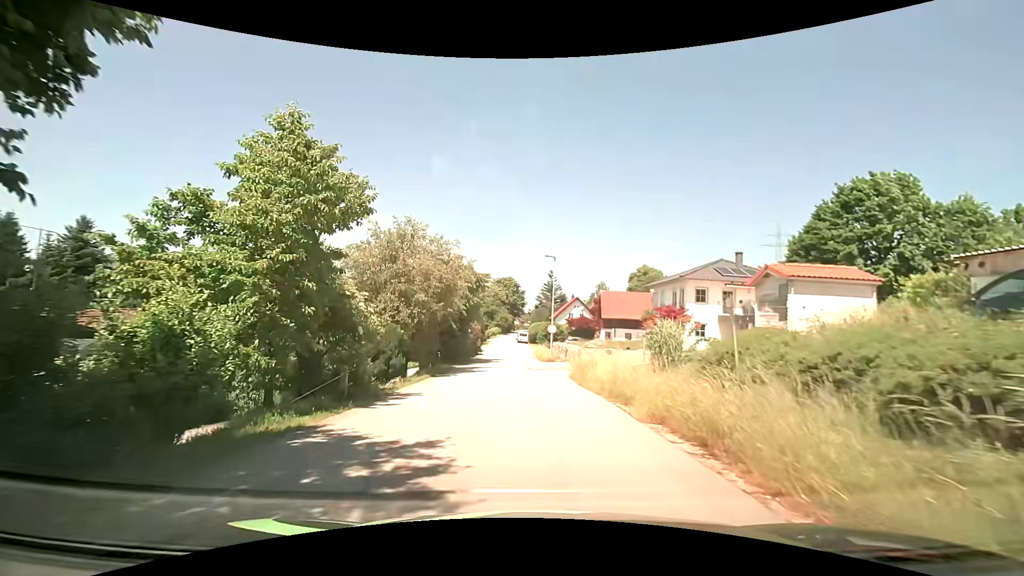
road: residential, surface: asphalt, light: Day
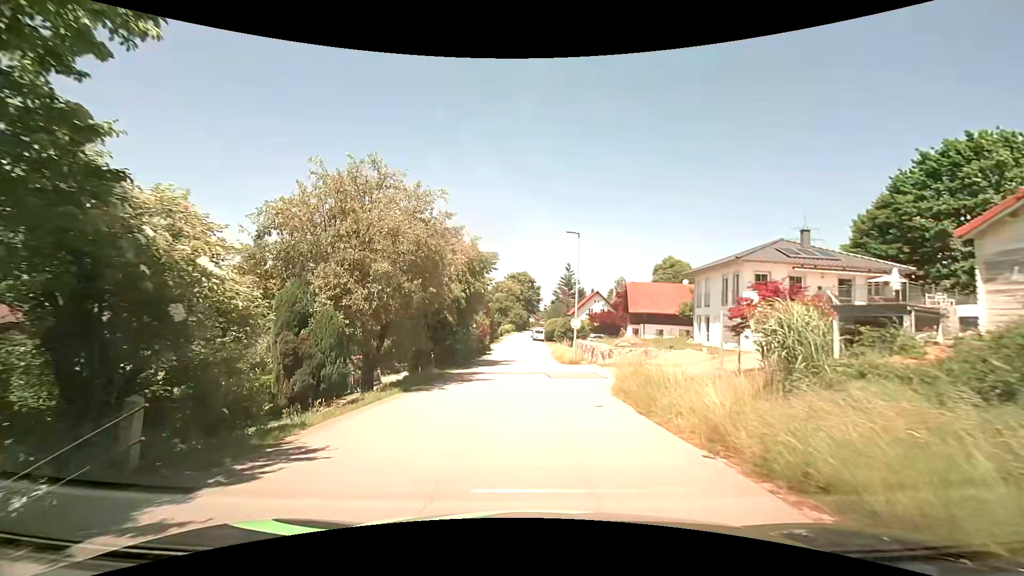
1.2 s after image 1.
(-0.2, +7.6) m; -2°
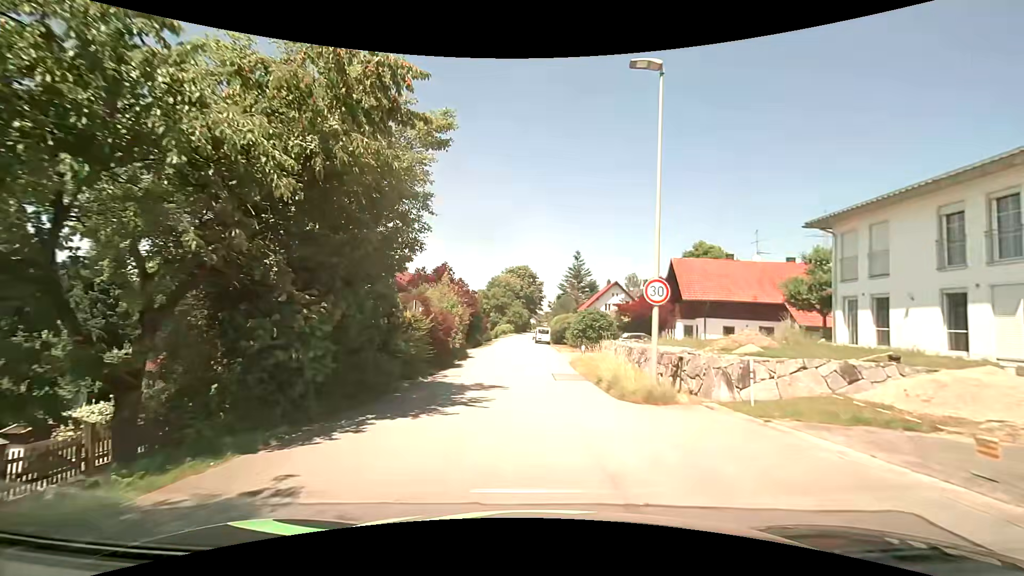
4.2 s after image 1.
(-0.1, +19.1) m; +1°
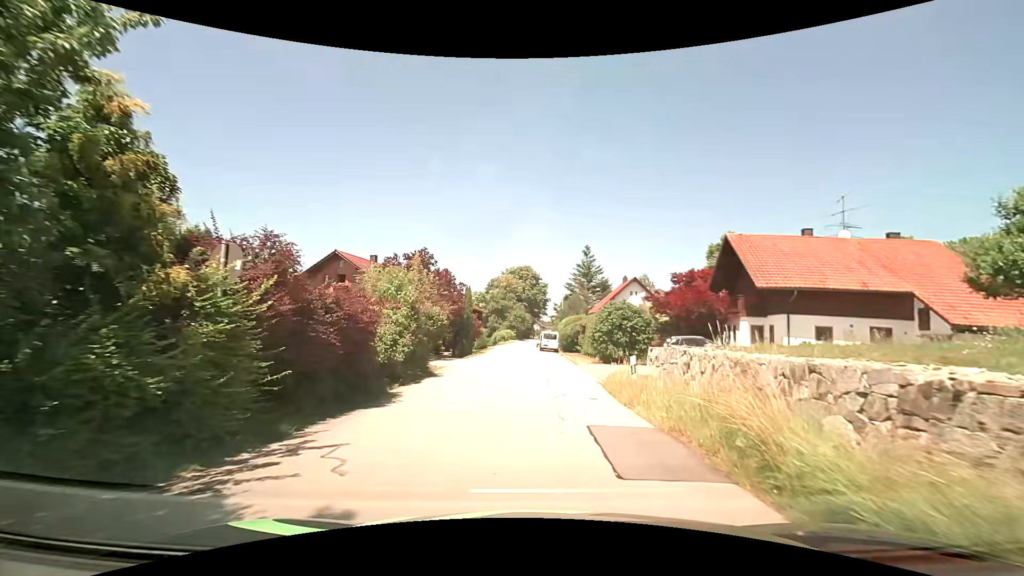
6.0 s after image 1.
(-0.1, +11.6) m; -1°
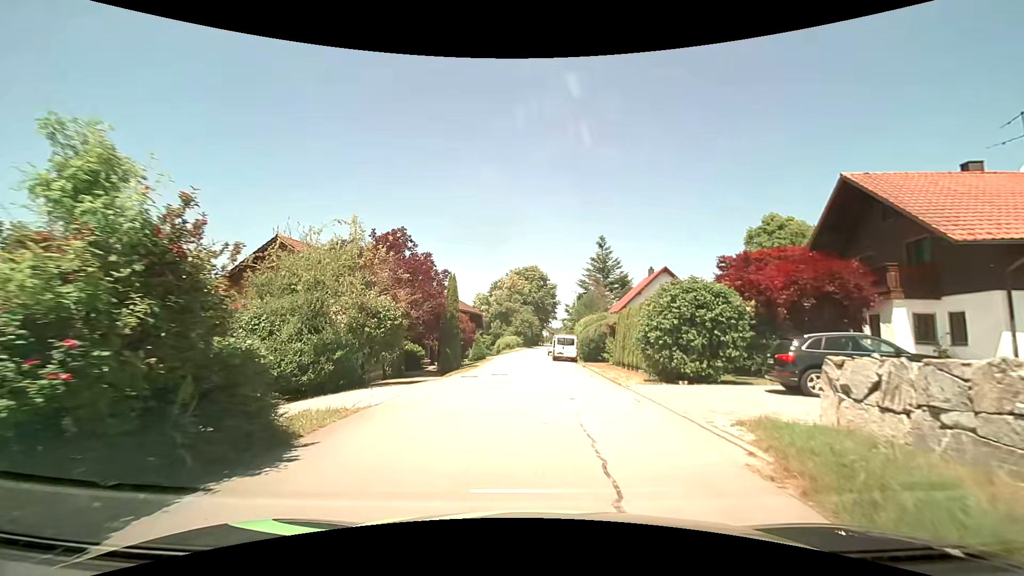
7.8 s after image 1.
(-0.1, +11.3) m; -1°
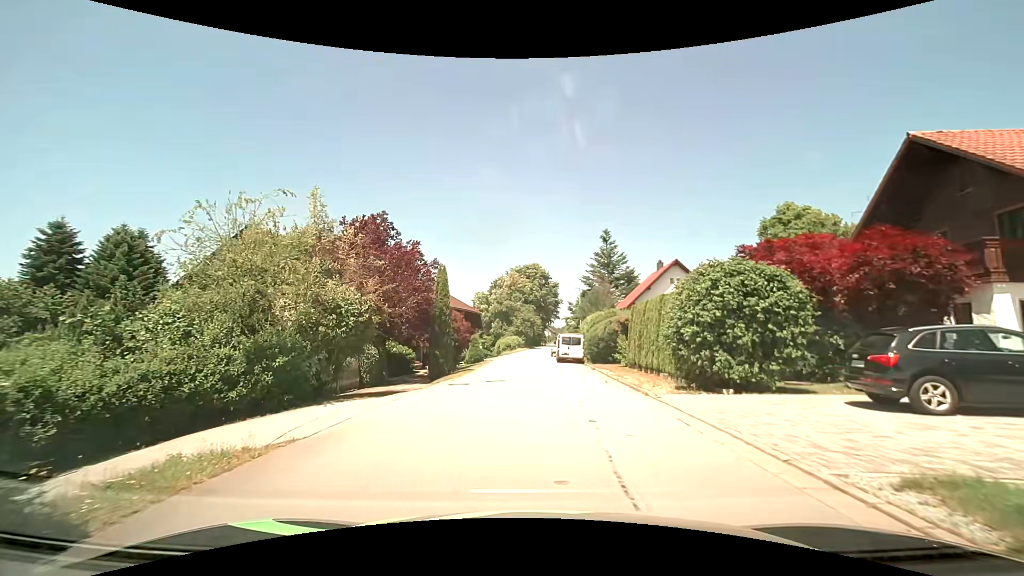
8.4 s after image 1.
(0.0, +3.6) m; 0°
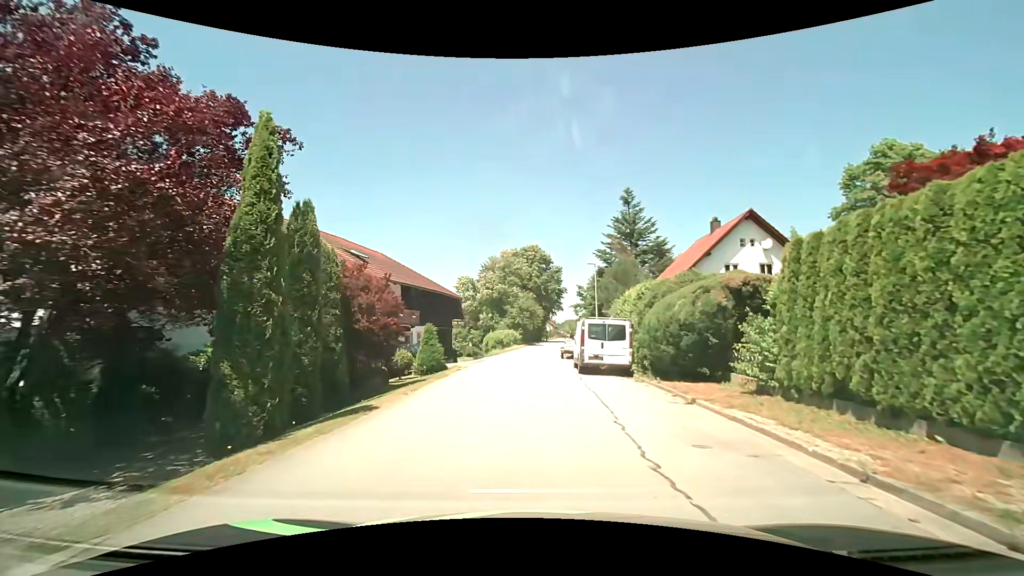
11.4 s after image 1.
(-0.2, +16.6) m; -1°
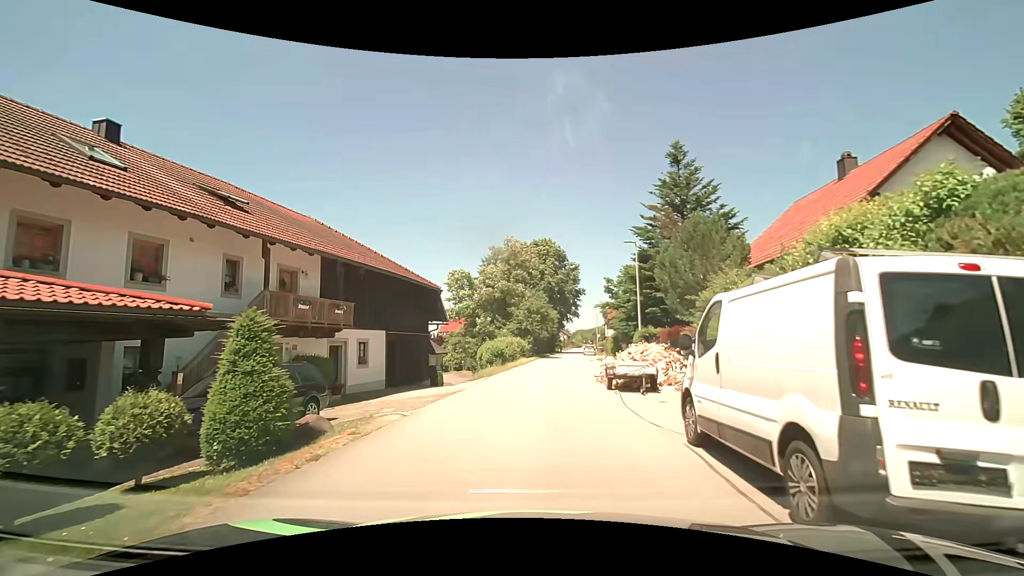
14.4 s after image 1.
(-0.1, +14.4) m; -1°
